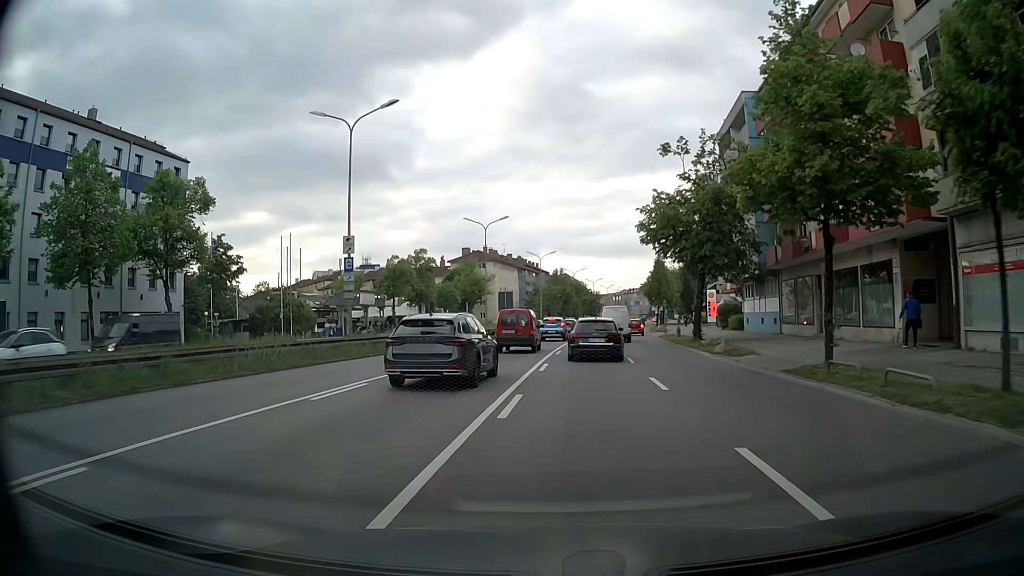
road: trunk_link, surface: asphalt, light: Day
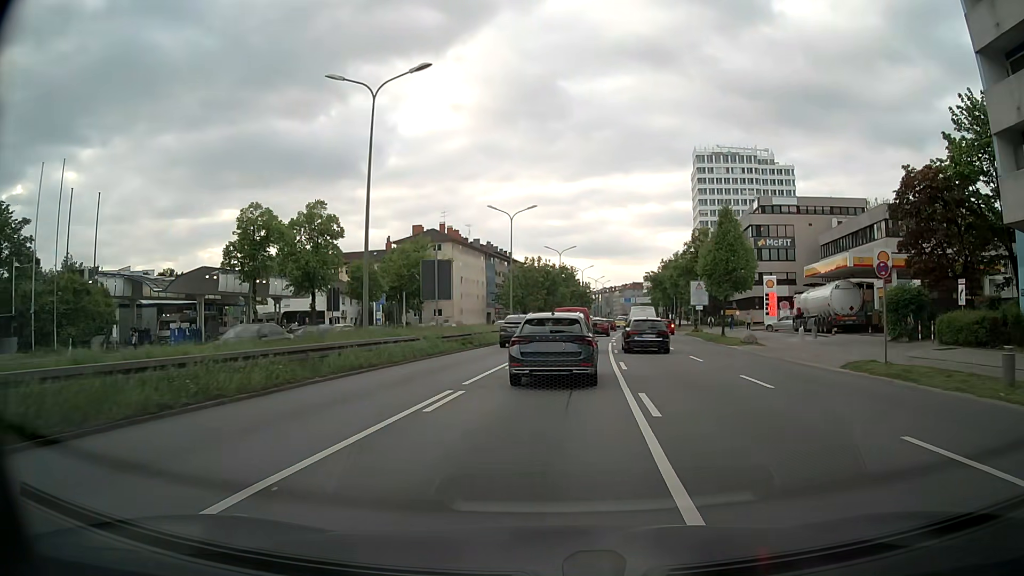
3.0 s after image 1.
(-0.2, +35.9) m; +1°
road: trunk
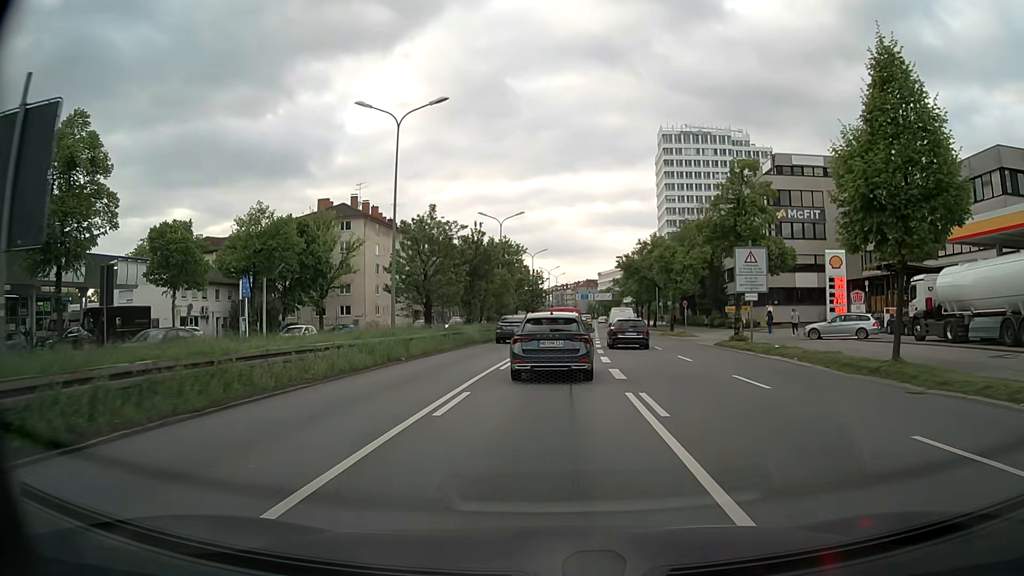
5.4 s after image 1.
(+1.4, +27.1) m; +4°
(0, +10) (0, +20) (+1, +30) (+2, +40) (+3, +50) (+3, +60) (+4, +70) (+5, +80) (+6, +90) (+6, +100) m
